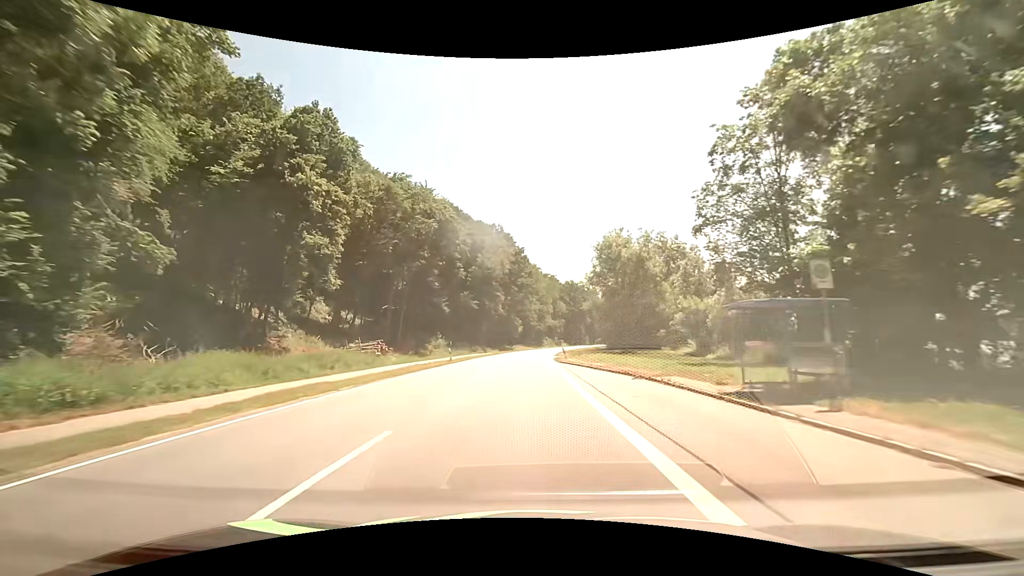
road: primary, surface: asphalt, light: Day
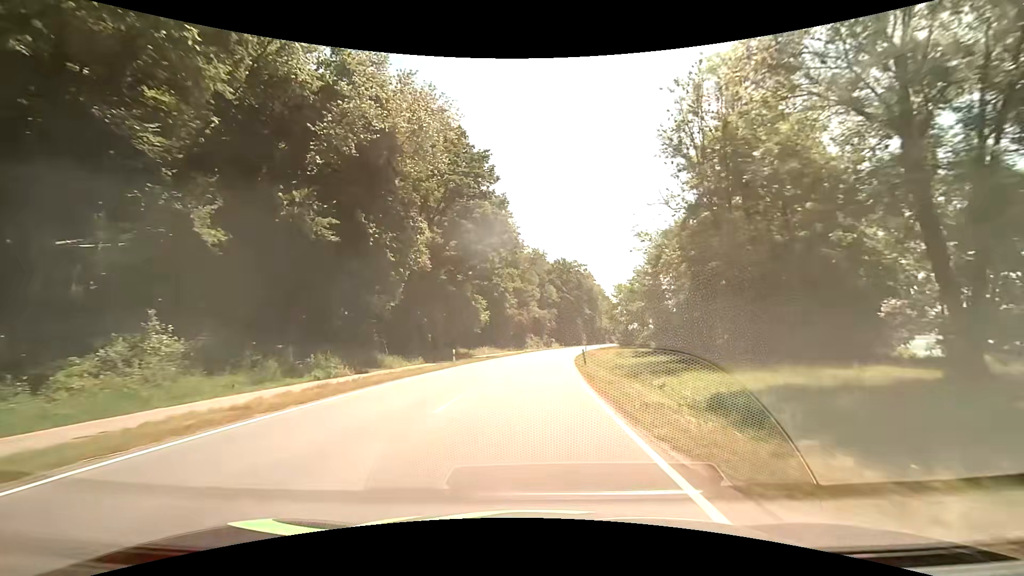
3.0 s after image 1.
(0.0, +53.3) m; +2°
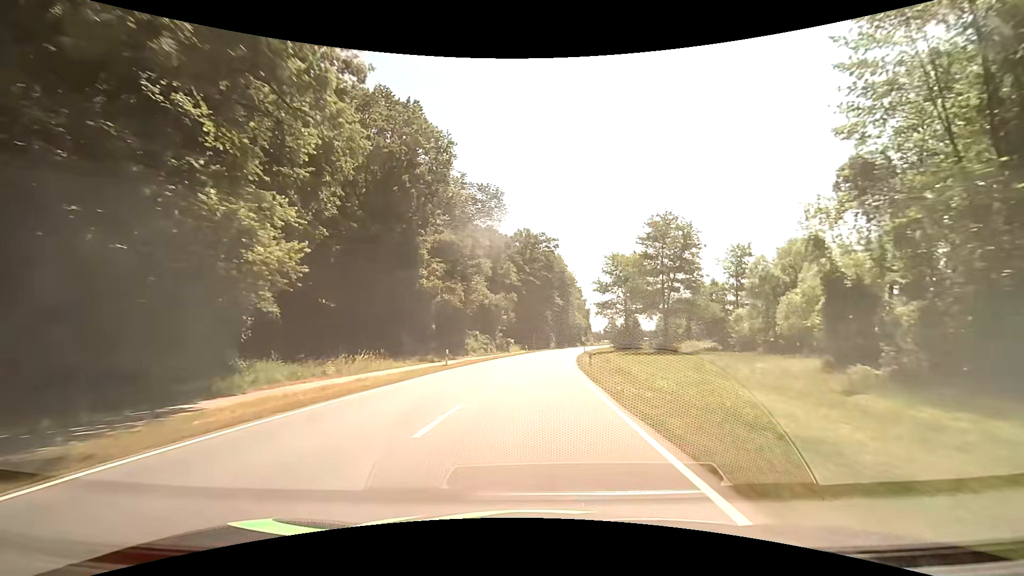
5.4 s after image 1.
(+1.4, +42.2) m; +5°
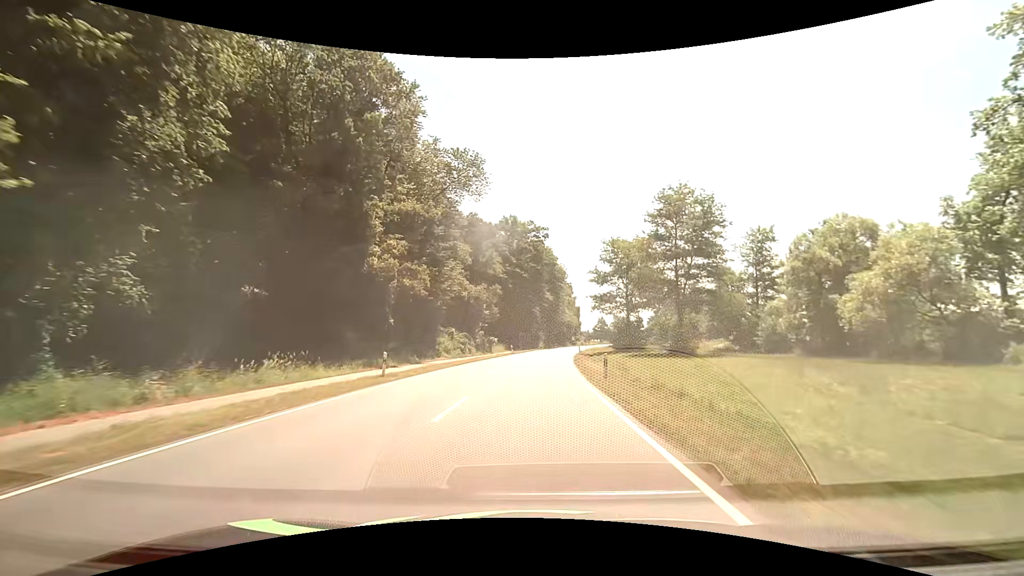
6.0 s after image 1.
(+0.1, +10.6) m; +1°
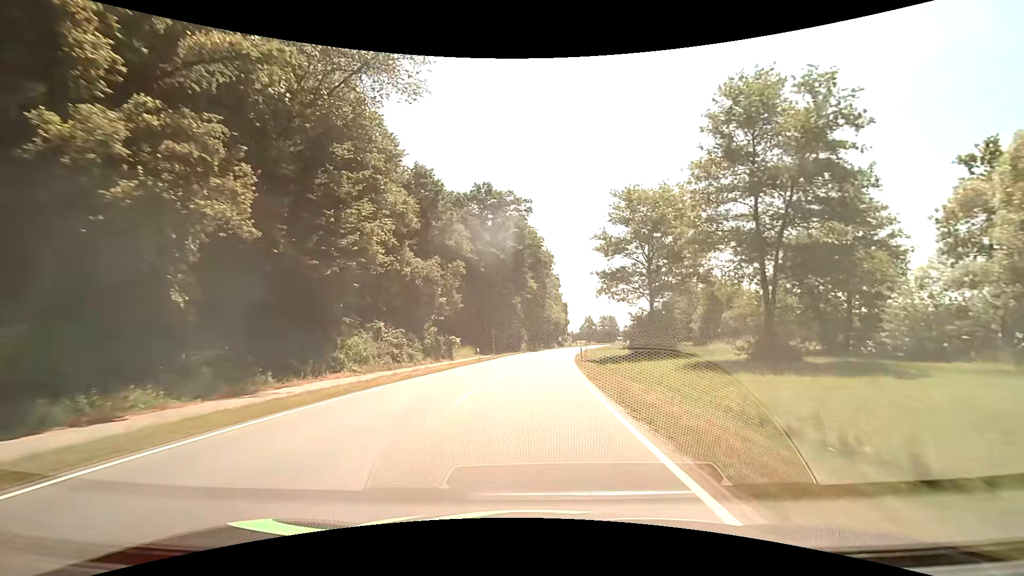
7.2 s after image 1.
(+0.4, +21.1) m; +2°
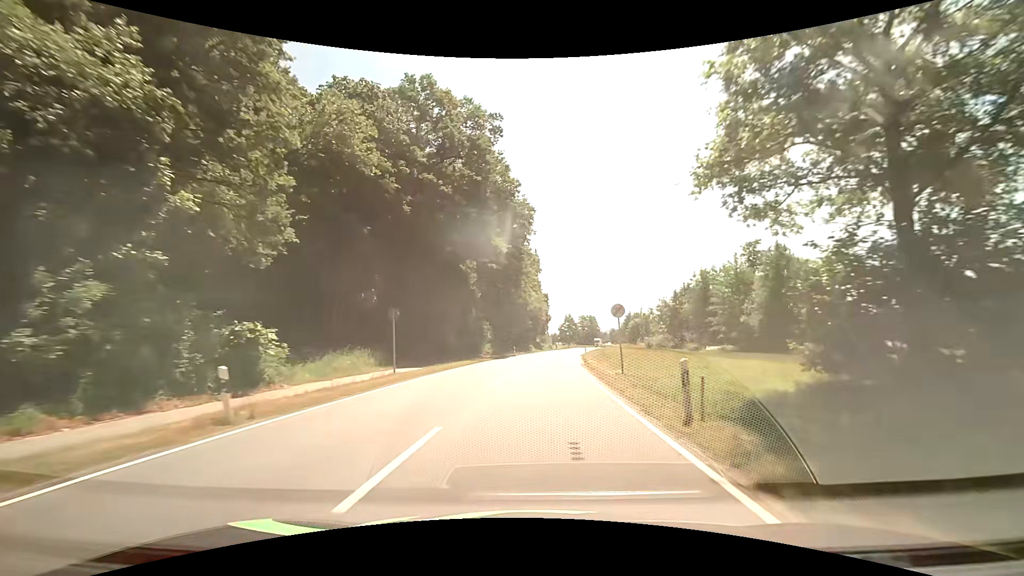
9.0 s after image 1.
(+0.7, +31.3) m; +3°
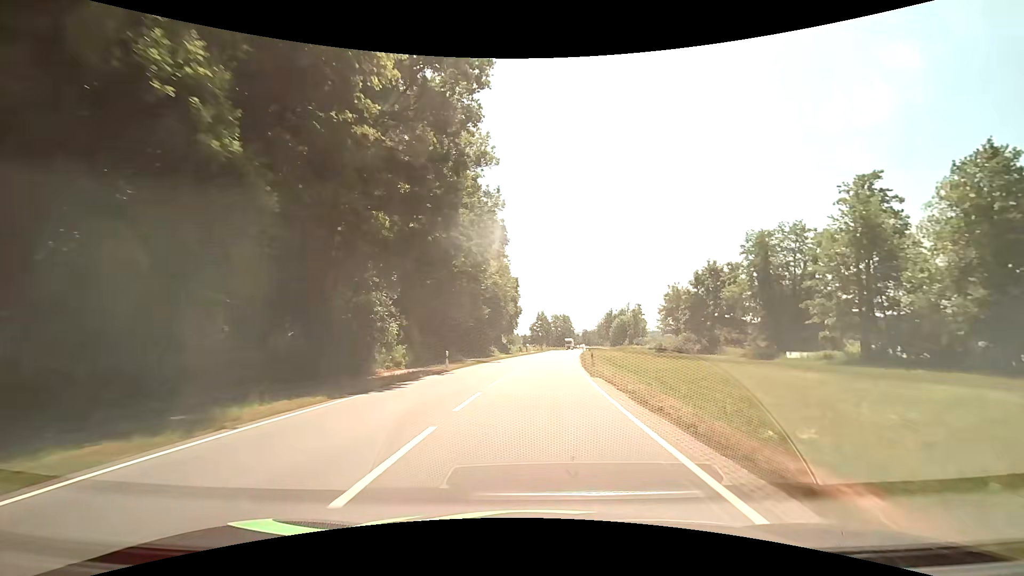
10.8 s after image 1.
(+1.1, +30.2) m; +4°
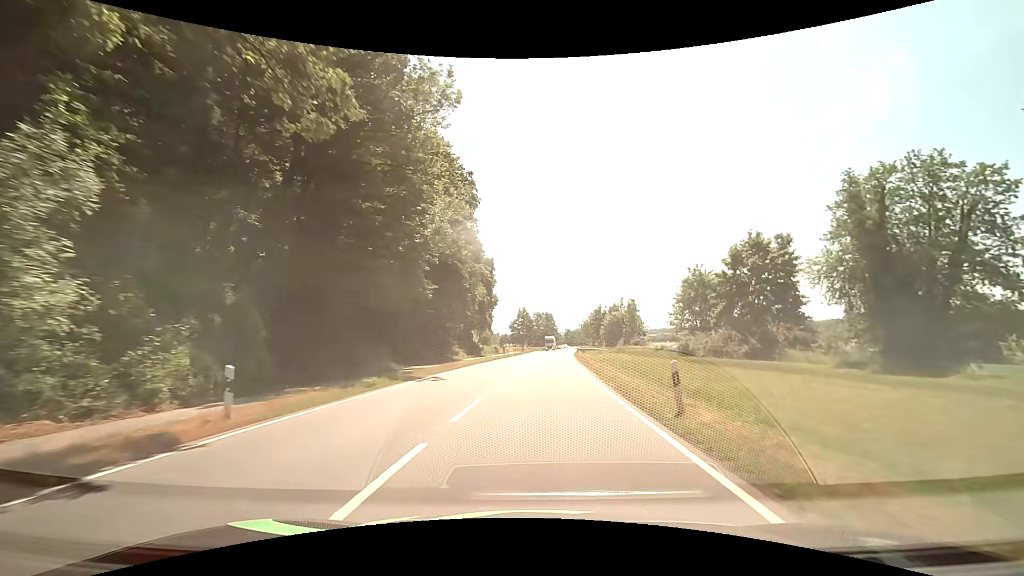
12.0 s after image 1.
(+0.2, +19.3) m; +2°
(0, +10) (0, +20) (+1, +30) (+2, +40) (+2, +50) (+3, +60) (+4, +70) (+5, +80) (+5, +90) (+6, +100) m
